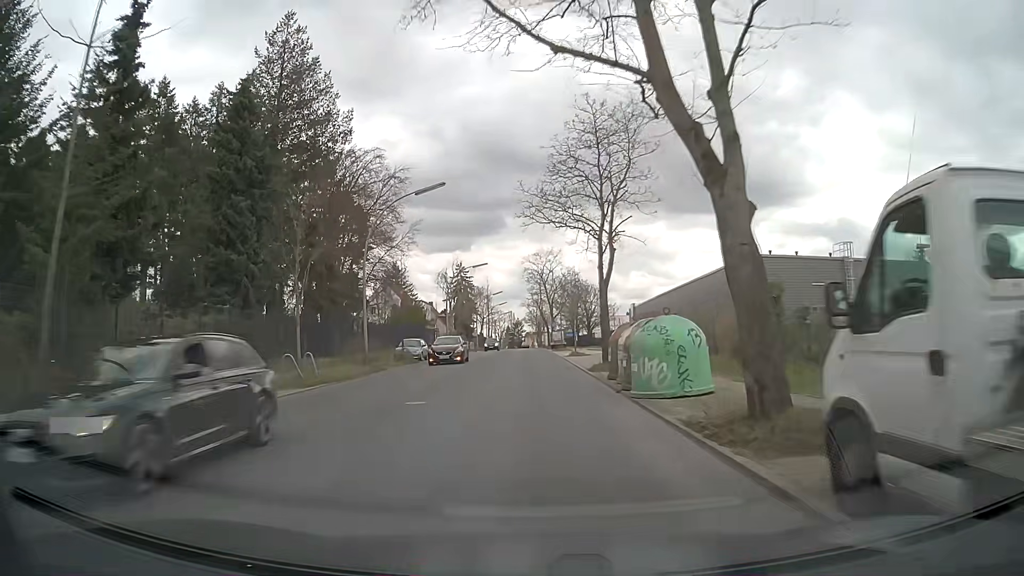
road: tertiary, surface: asphalt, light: Day
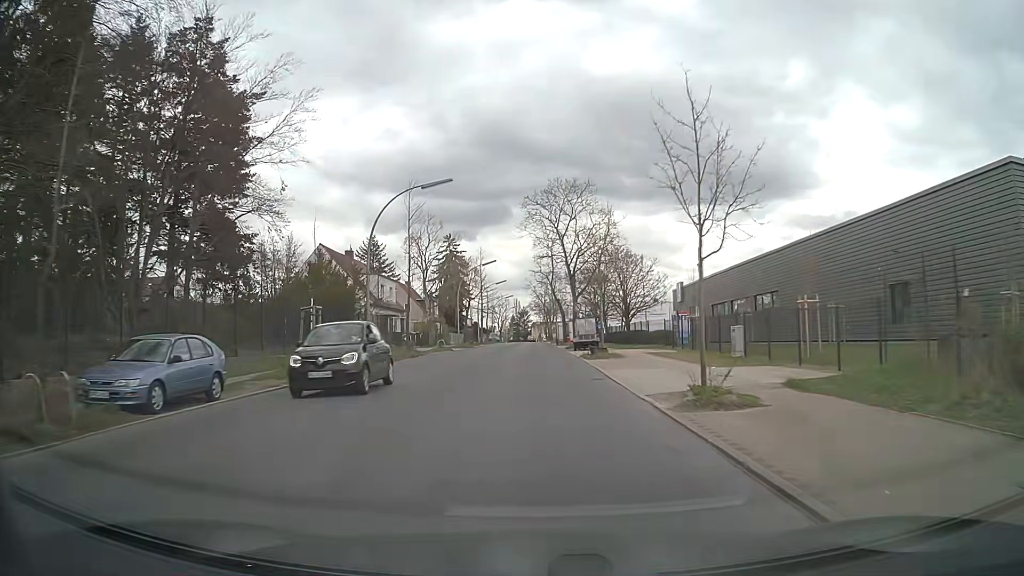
(+0.2, +30.2) m; 0°
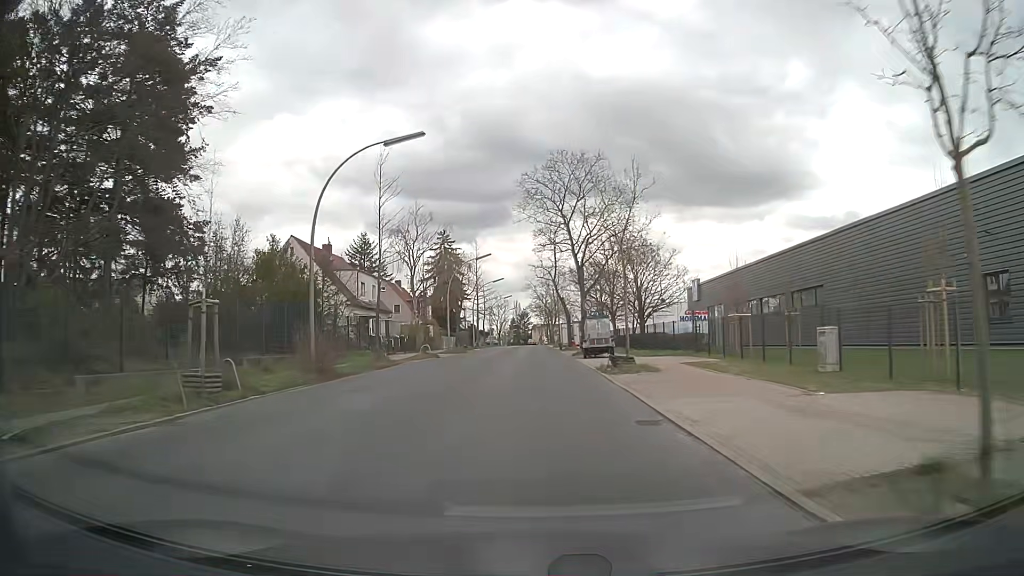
(0.0, +7.6) m; 0°
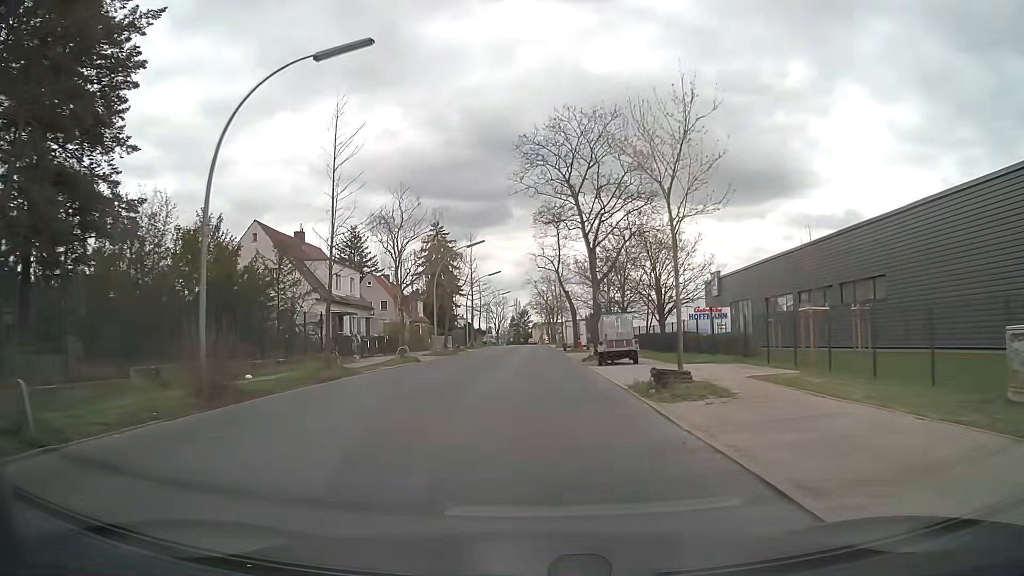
(0.0, +7.6) m; 0°
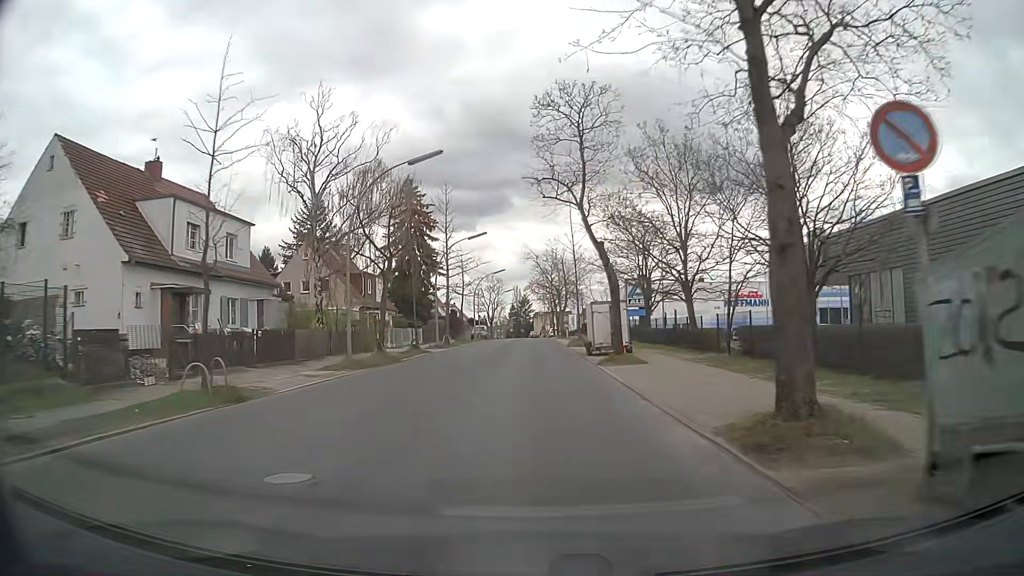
(+0.1, +22.8) m; 0°
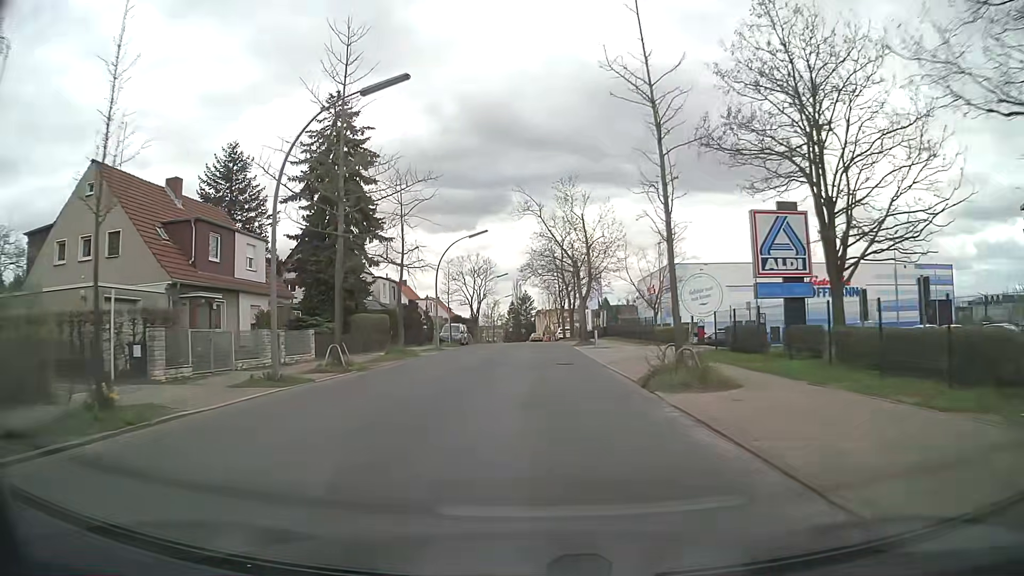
(-0.1, +30.2) m; 0°
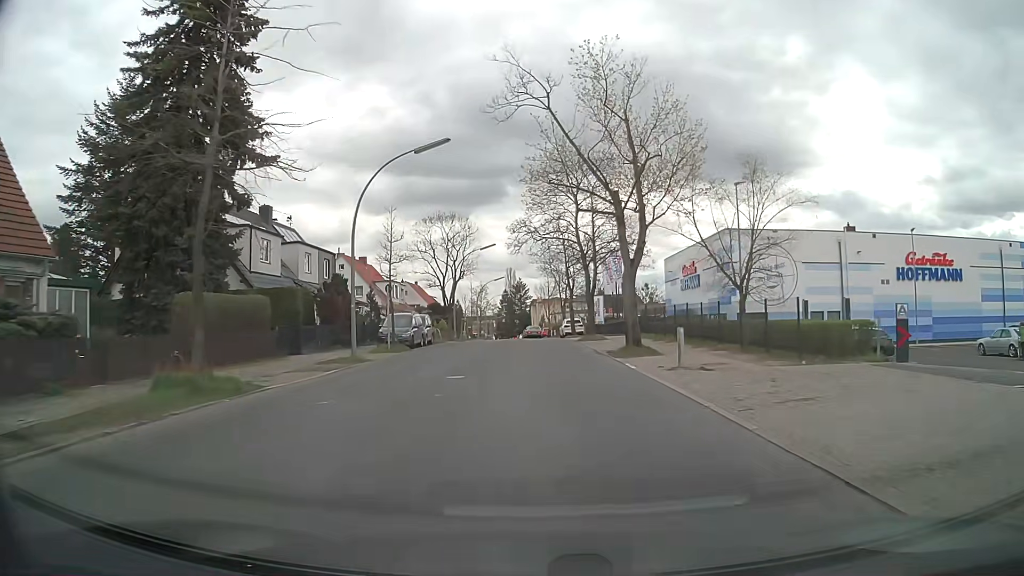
(-0.3, +21.5) m; 0°
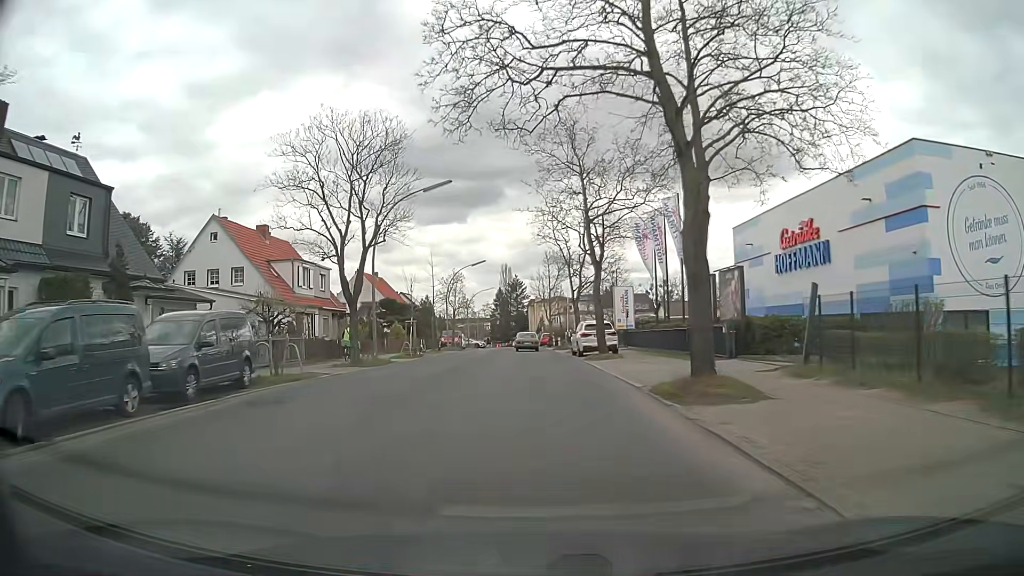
(+0.6, +26.9) m; +1°
